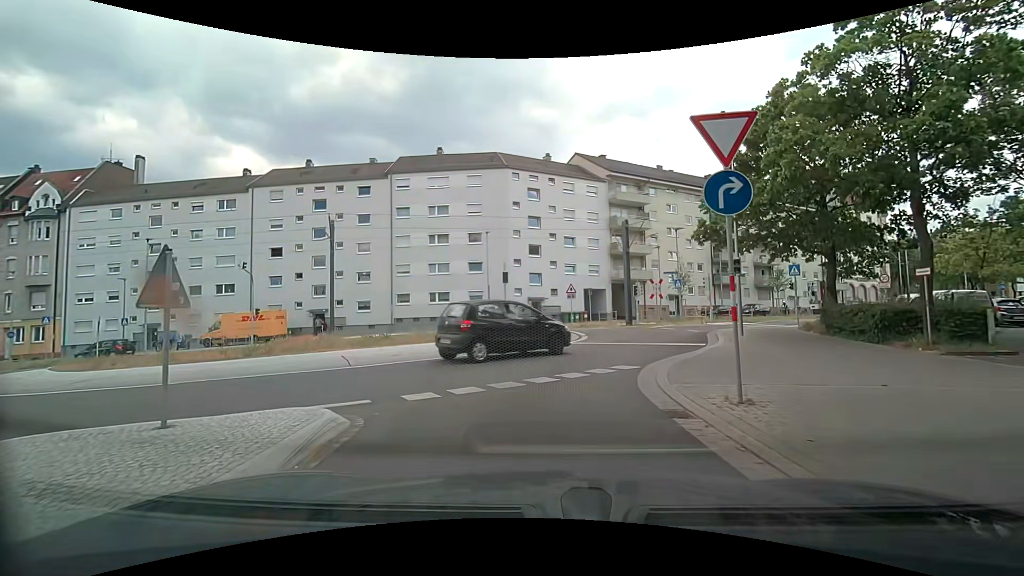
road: tertiary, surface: asphalt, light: Day
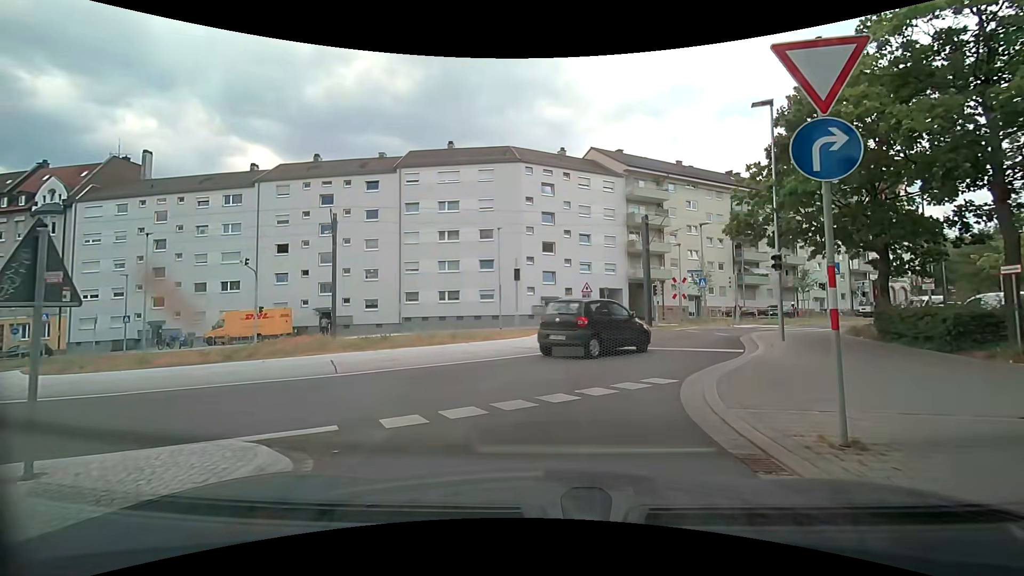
(0.0, +1.7) m; -2°
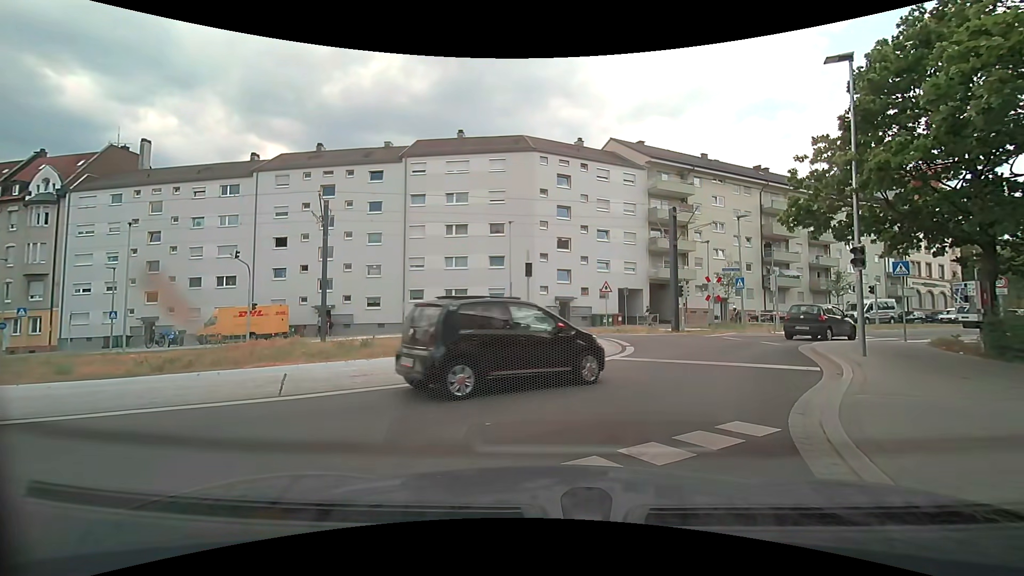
(+0.1, +2.8) m; +1°
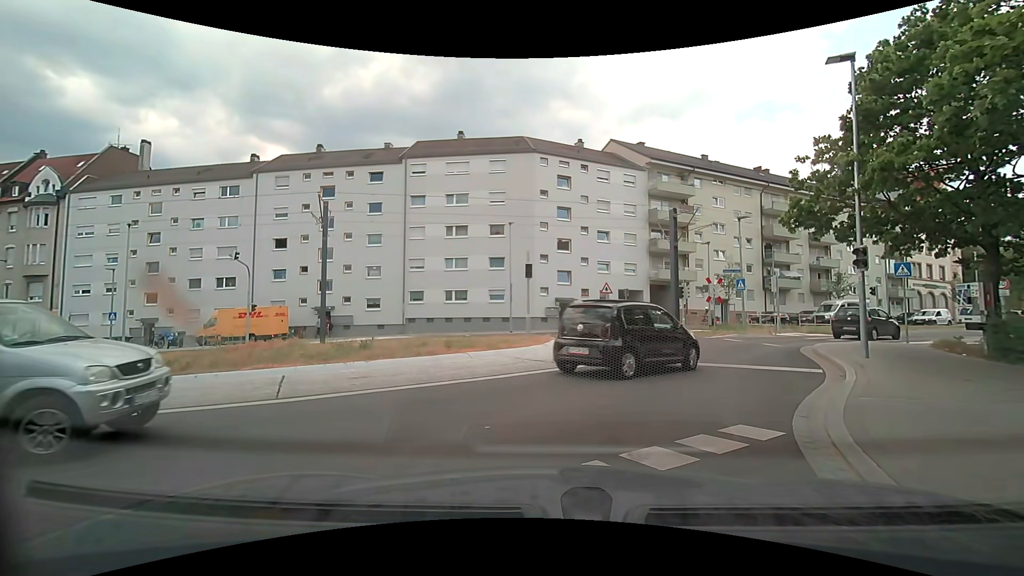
(0.0, +0.1) m; 0°
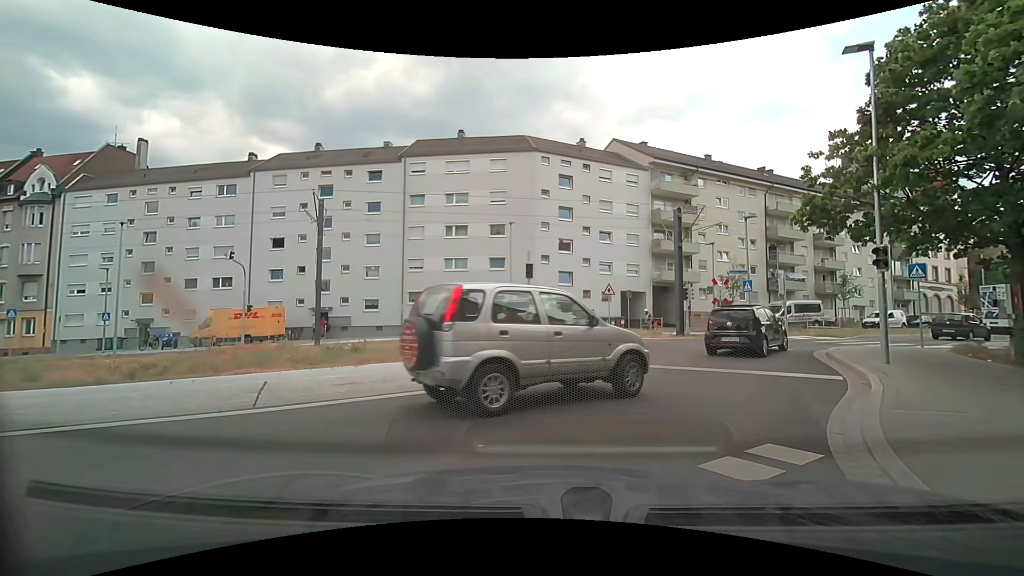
(0.0, +0.7) m; 0°
